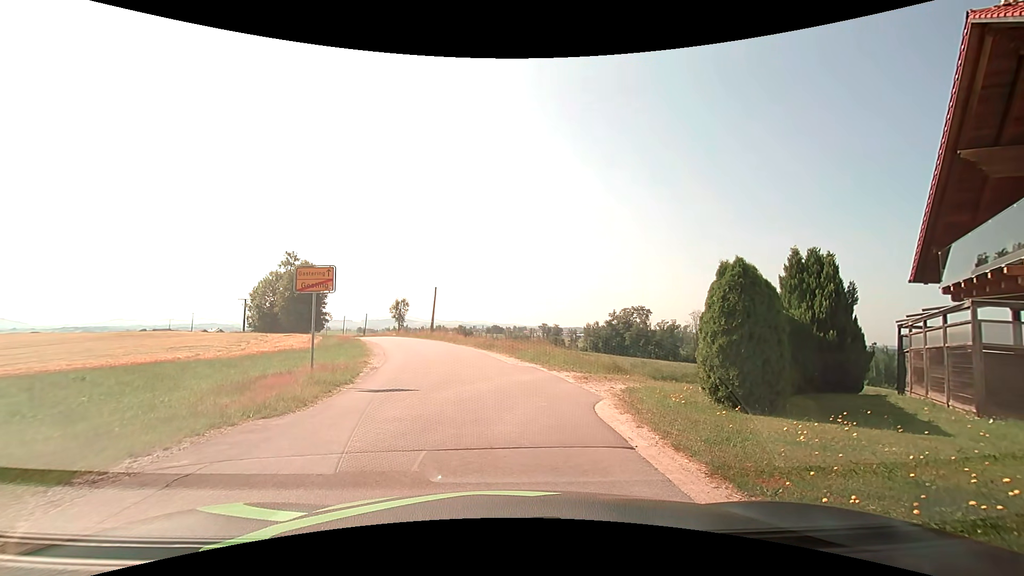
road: residential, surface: asphalt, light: Day
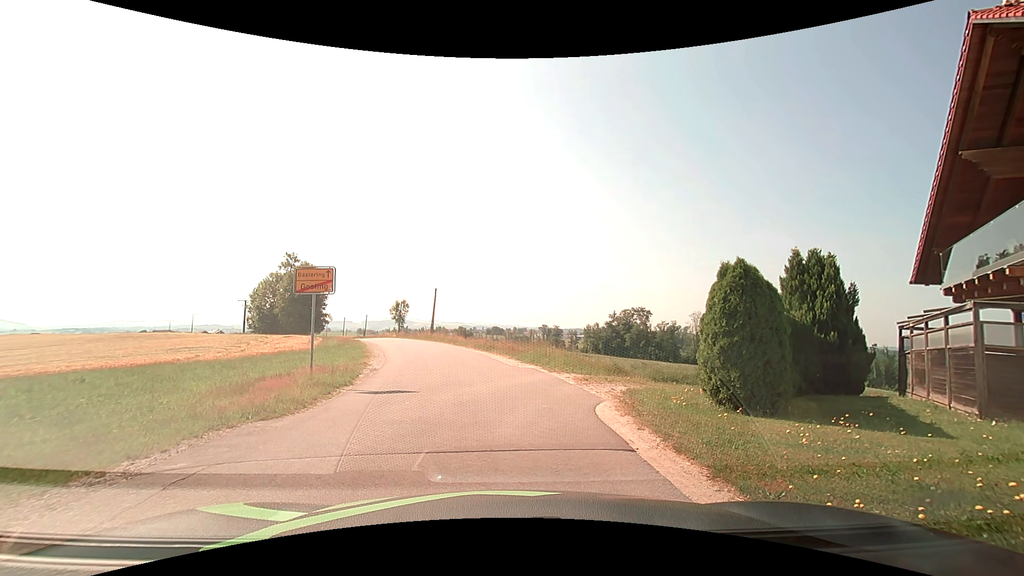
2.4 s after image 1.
(0.0, +0.1) m; 0°
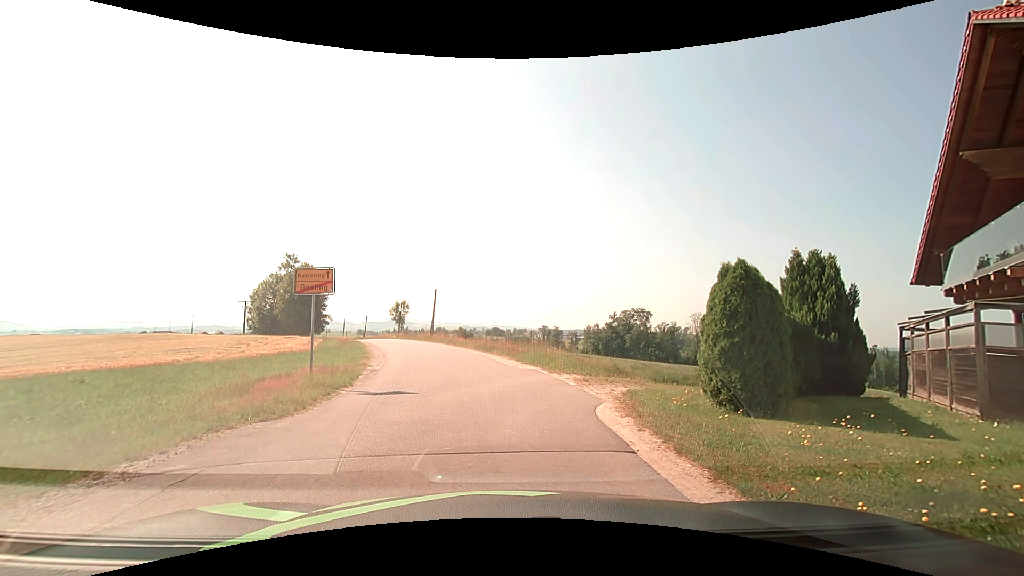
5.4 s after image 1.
(0.0, 0.0) m; 0°
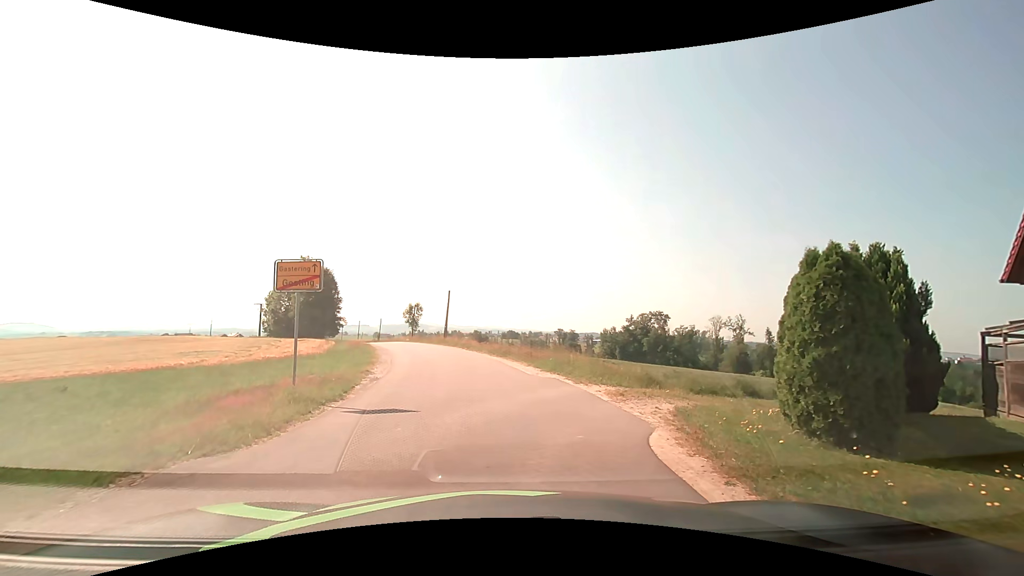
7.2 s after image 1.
(0.0, +2.2) m; -1°
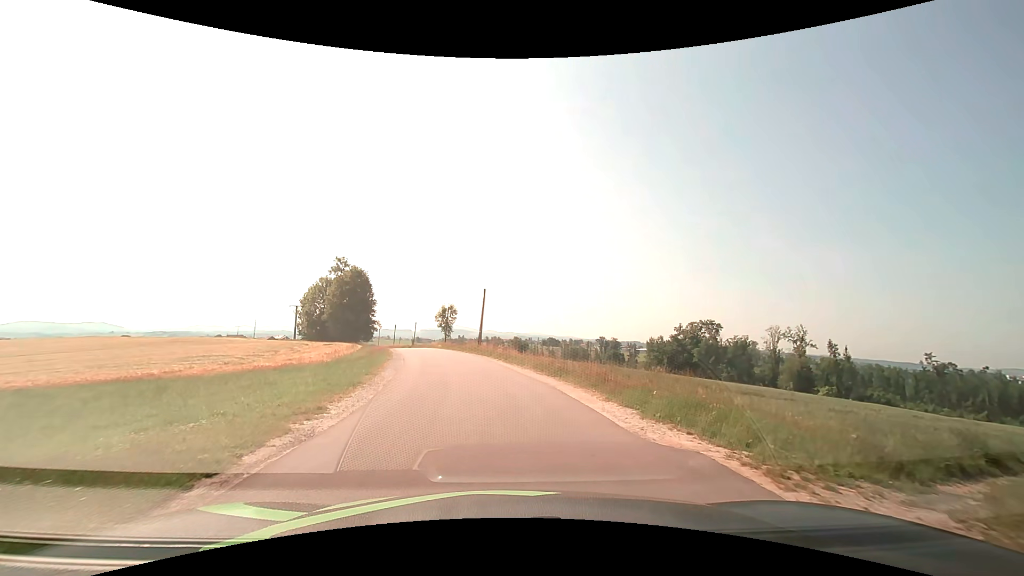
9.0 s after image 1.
(-0.3, +8.5) m; -4°
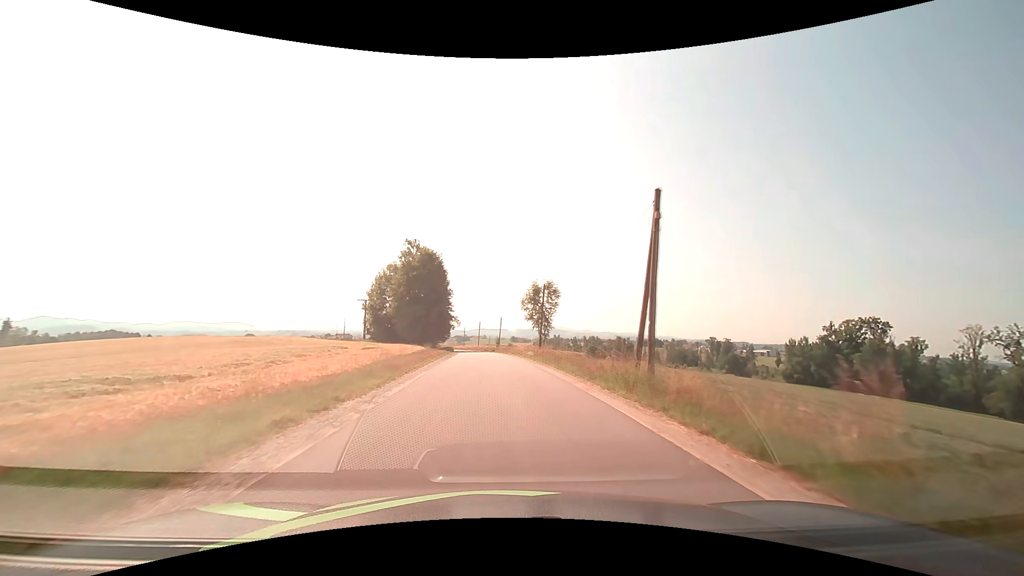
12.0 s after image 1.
(-3.1, +28.6) m; -11°
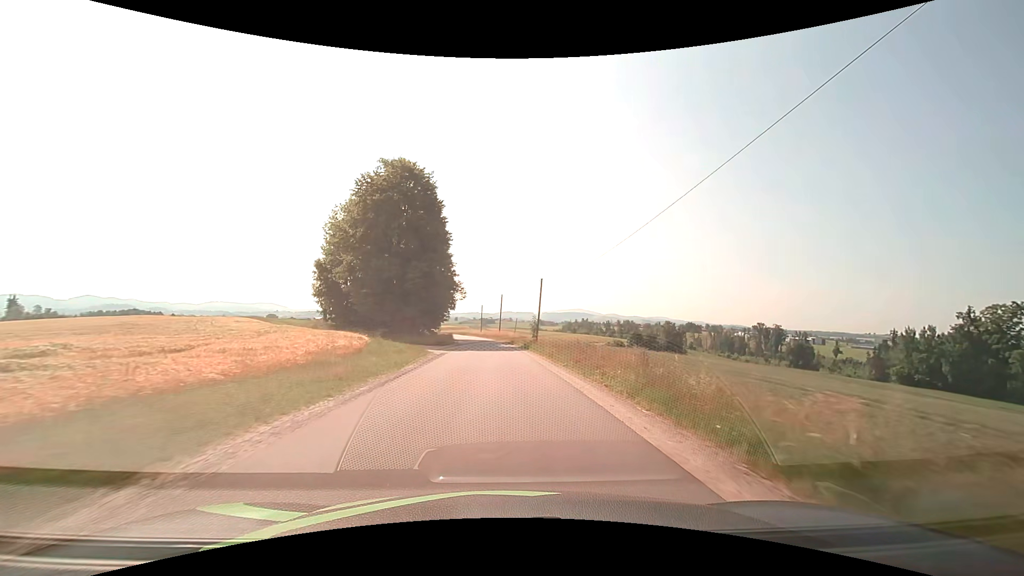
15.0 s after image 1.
(-1.6, +40.2) m; -3°
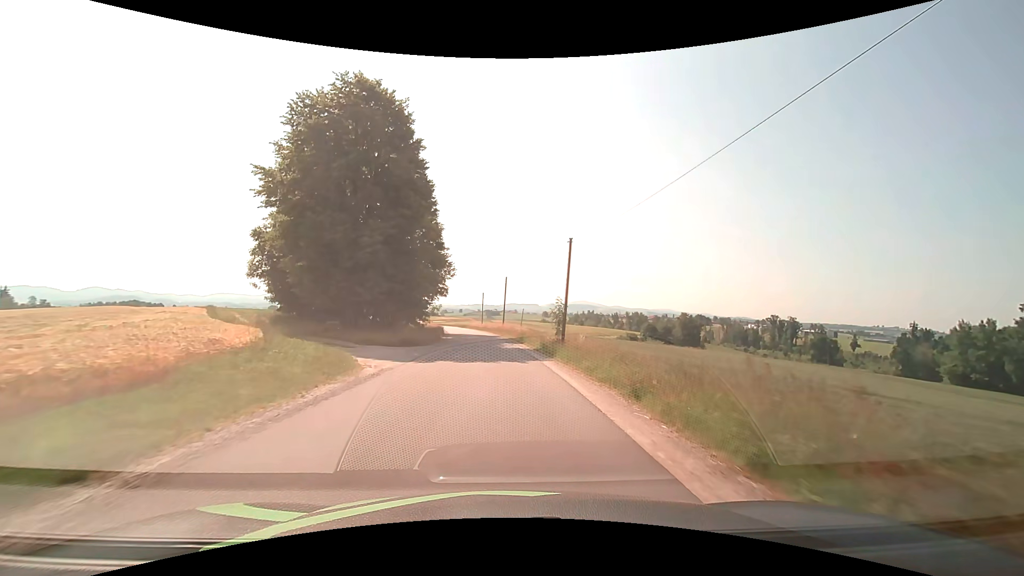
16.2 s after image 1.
(-0.1, +15.2) m; -1°
(0, +10) (0, +20) (-1, +30) (-2, +40) (-3, +50) (-4, +60) (-5, +70) (-7, +80) (-8, +90) (-10, +99) m
